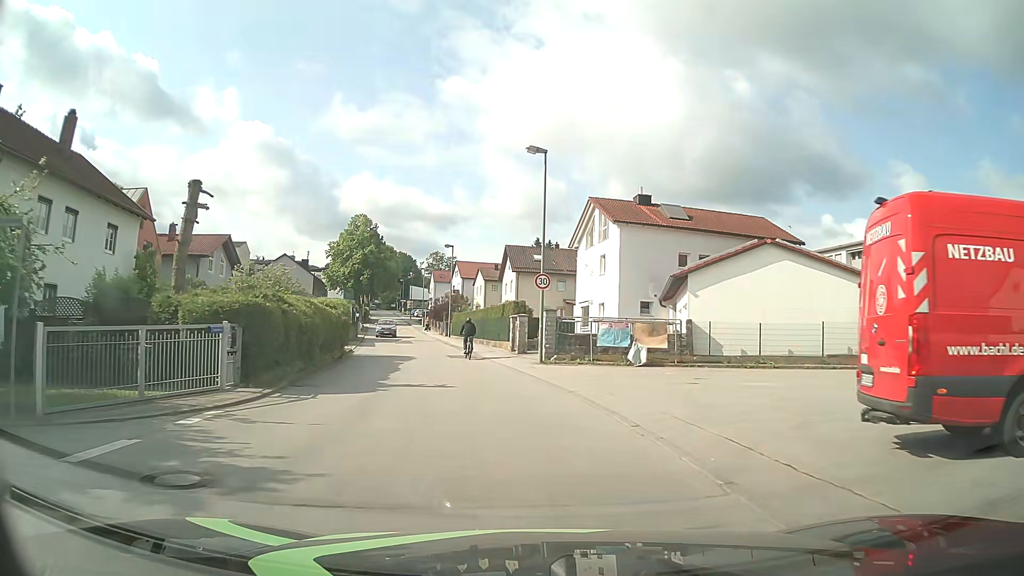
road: unclassified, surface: asphalt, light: Day
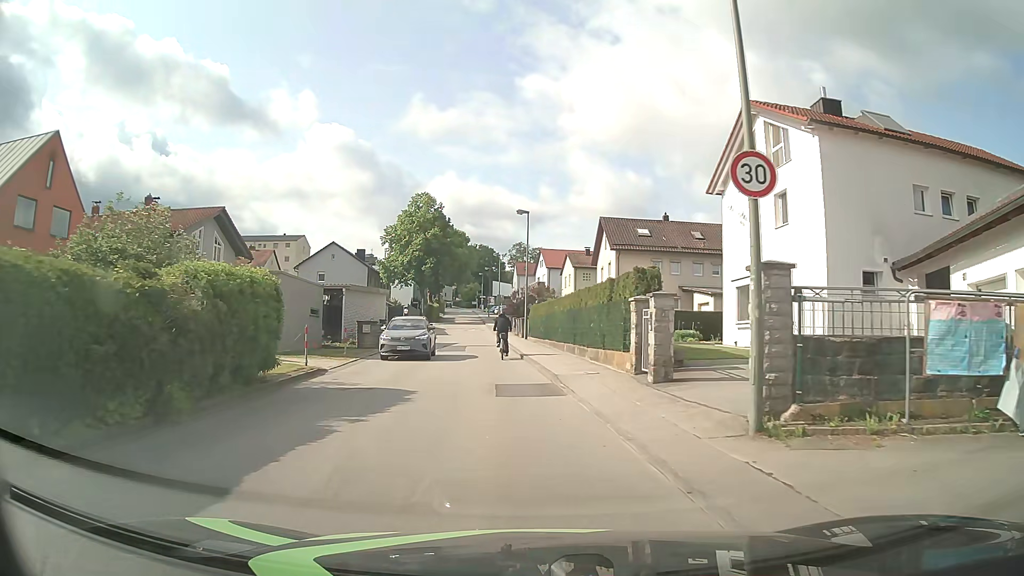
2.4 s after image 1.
(-1.0, +17.3) m; -8°
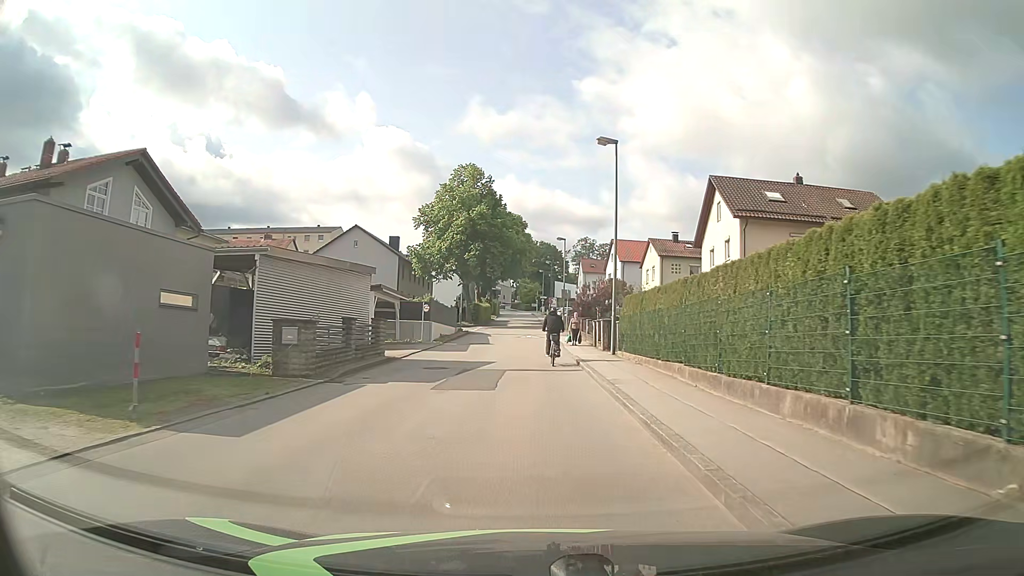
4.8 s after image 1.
(-1.1, +17.7) m; -6°
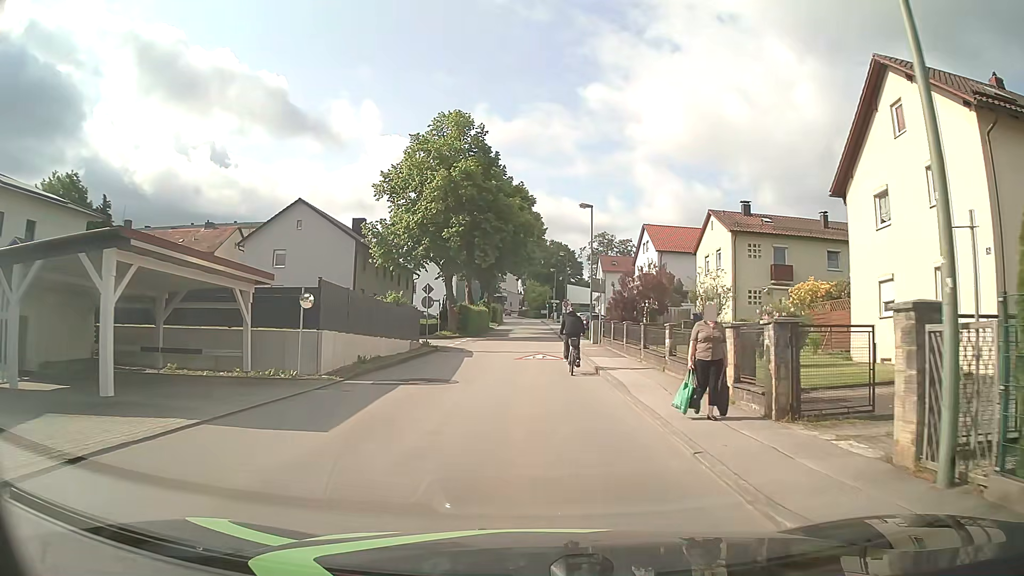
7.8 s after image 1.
(-0.2, +20.1) m; -1°
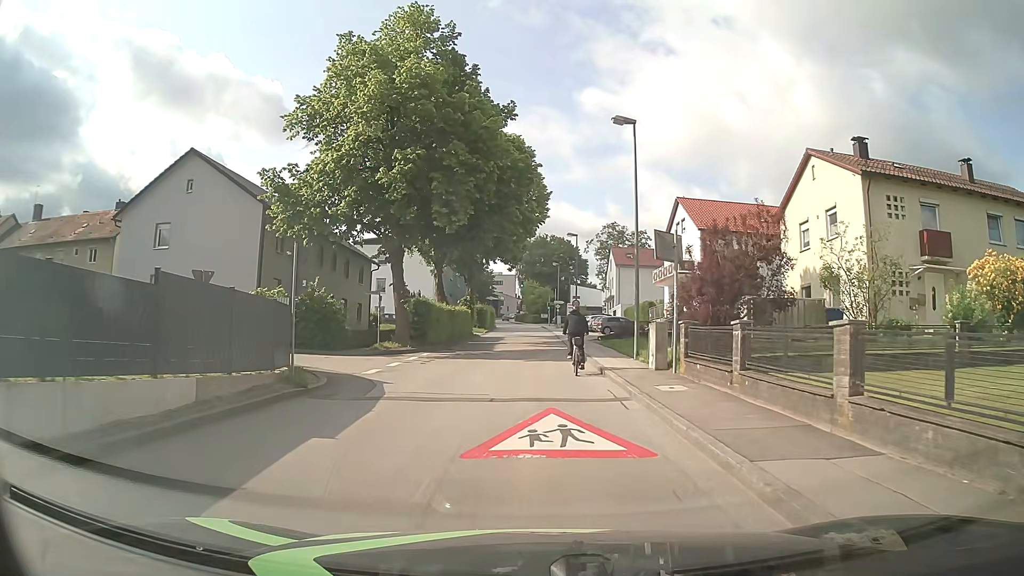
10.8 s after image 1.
(0.0, +17.7) m; 0°
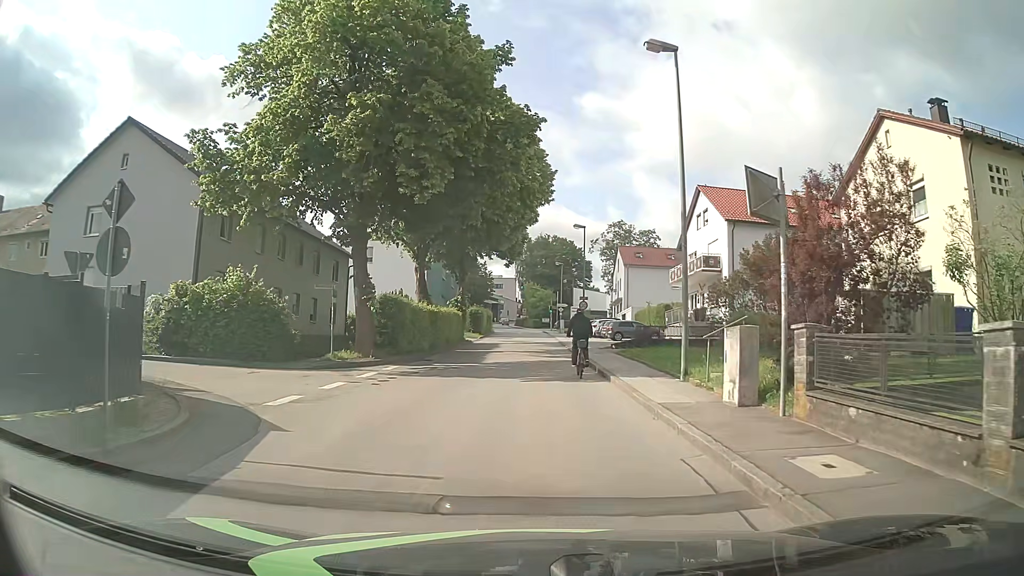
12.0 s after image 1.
(0.0, +6.8) m; 0°
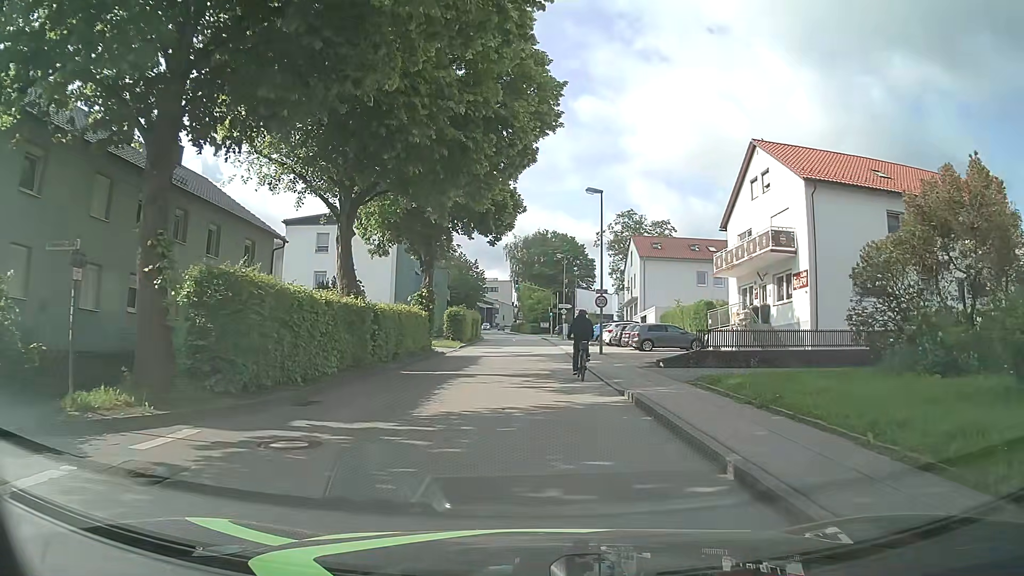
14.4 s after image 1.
(+0.1, +13.3) m; +1°
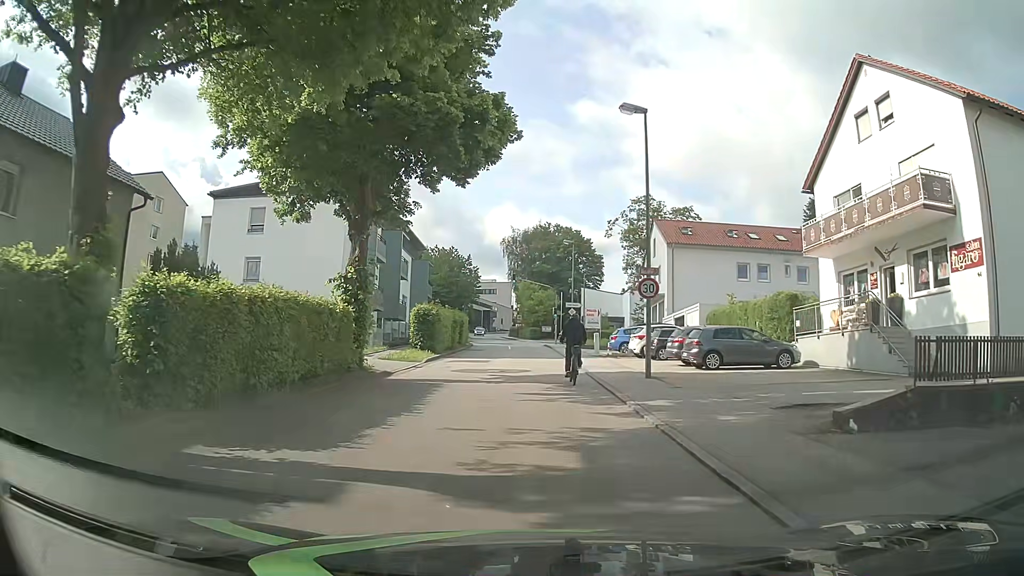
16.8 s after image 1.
(-0.1, +12.9) m; 0°
(0, +10) (0, +20) (0, +30) (0, +40) (-1, +50) (-1, +60) (-2, +70) (-3, +80) (-4, +90) (-5, +100) m
